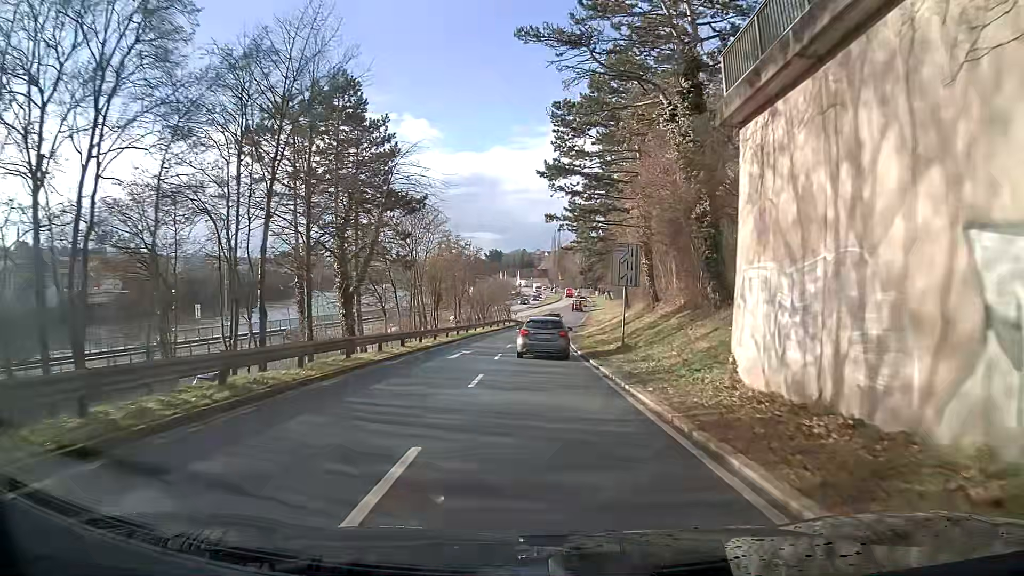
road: primary_link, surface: asphalt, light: Day
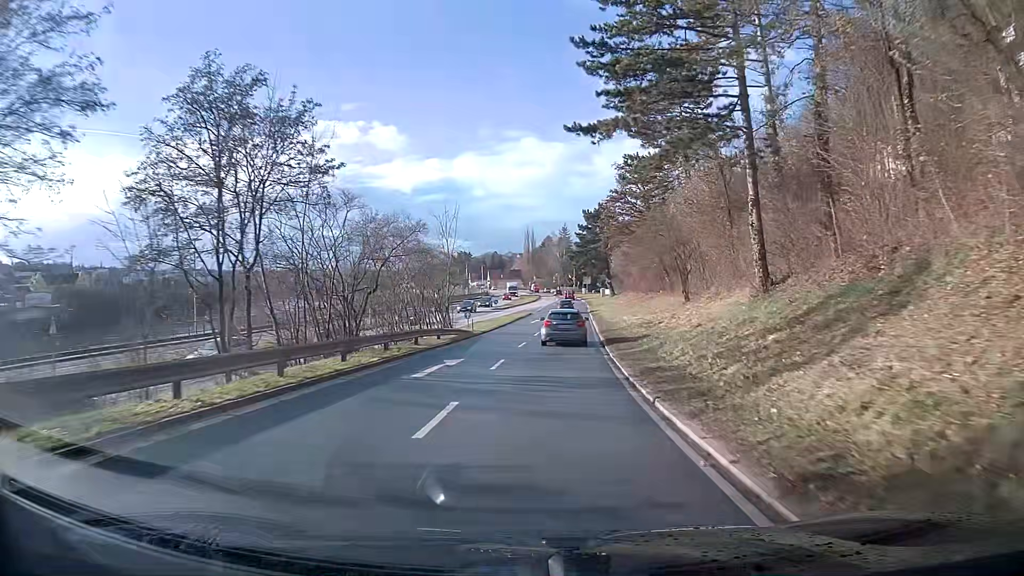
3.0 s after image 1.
(0.0, +41.6) m; +2°
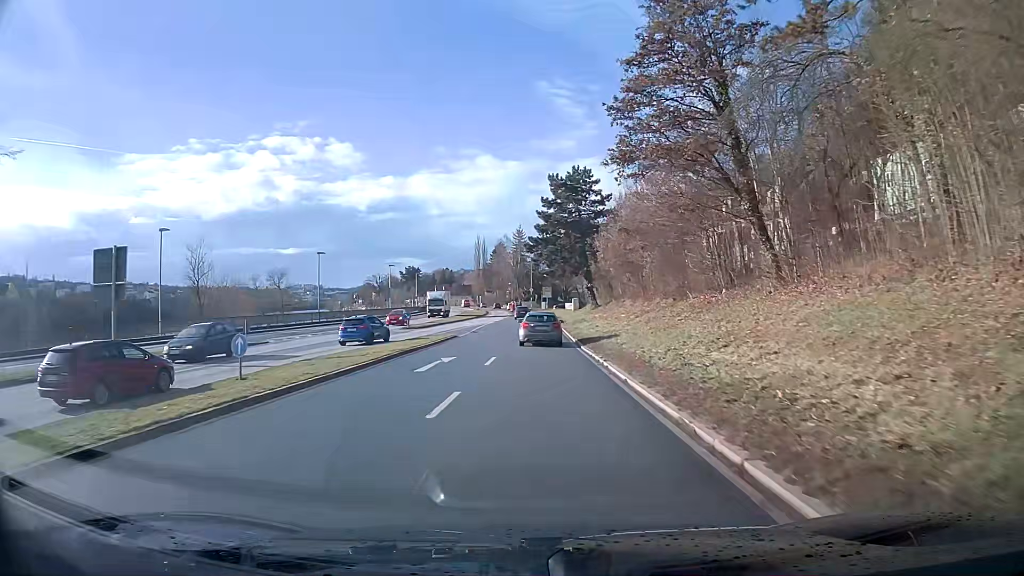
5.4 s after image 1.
(+1.2, +34.4) m; +3°
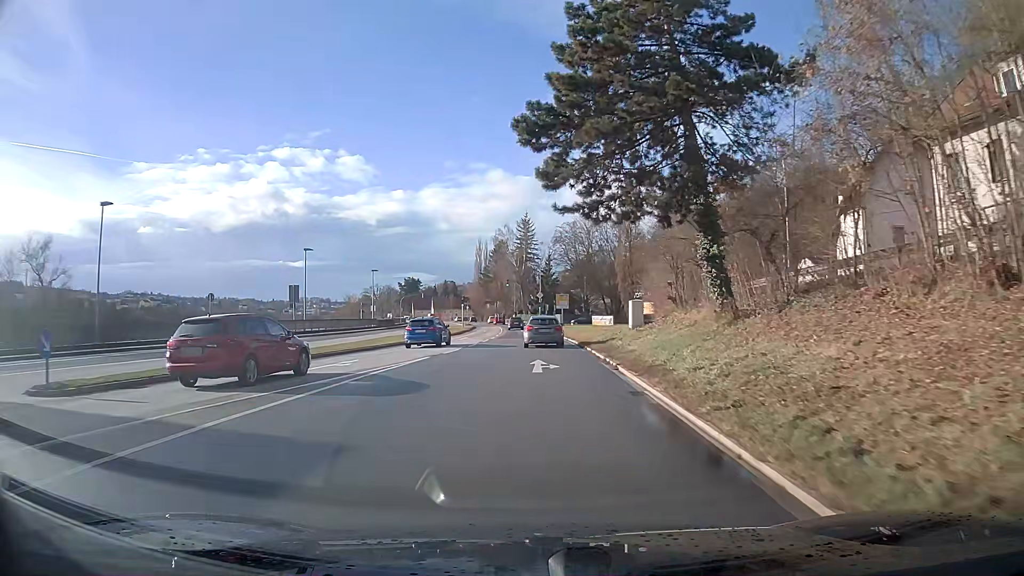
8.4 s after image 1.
(-0.1, +42.4) m; -1°
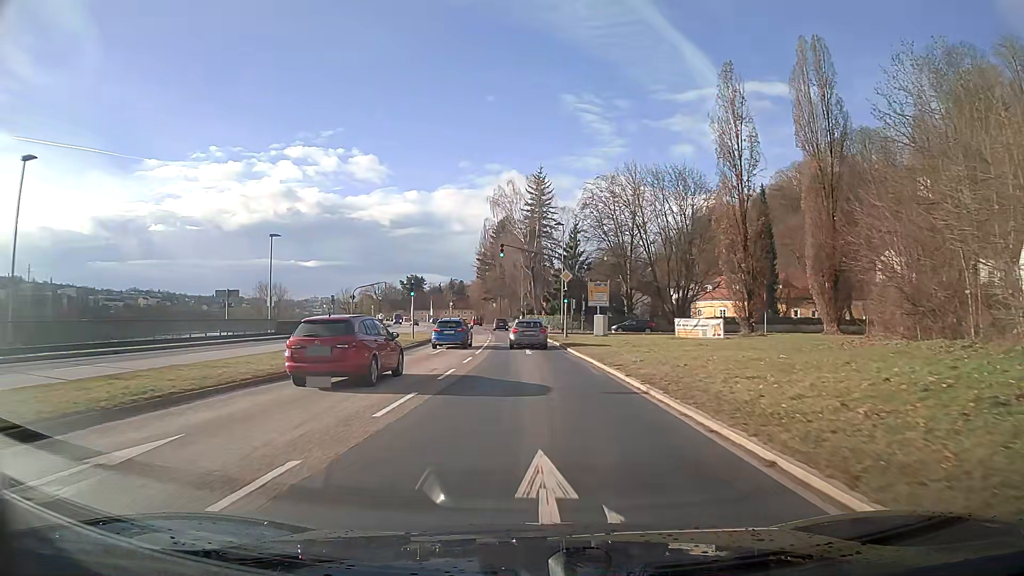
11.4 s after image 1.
(-0.5, +40.8) m; -1°
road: primary
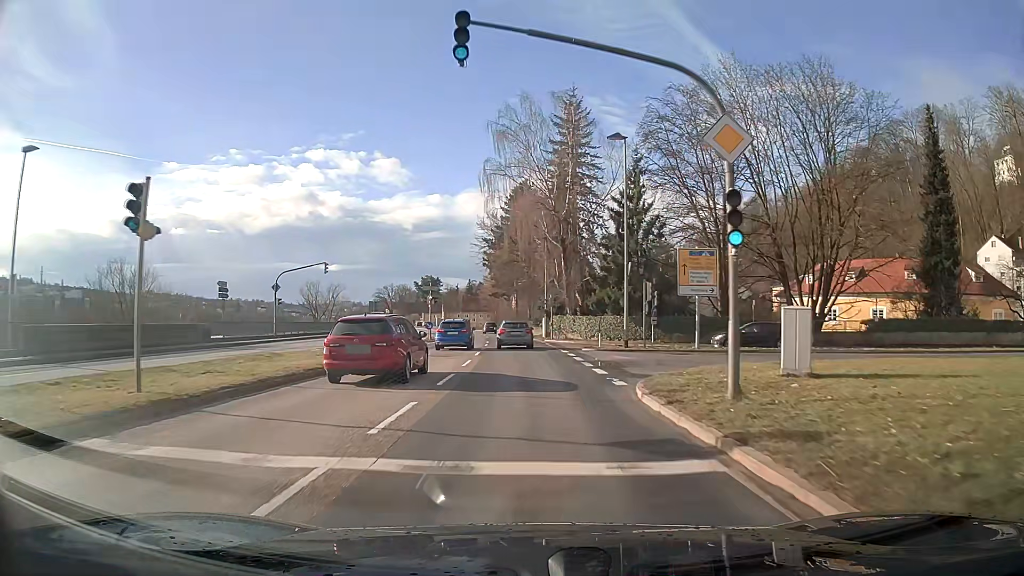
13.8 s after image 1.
(-0.5, +31.8) m; -2°
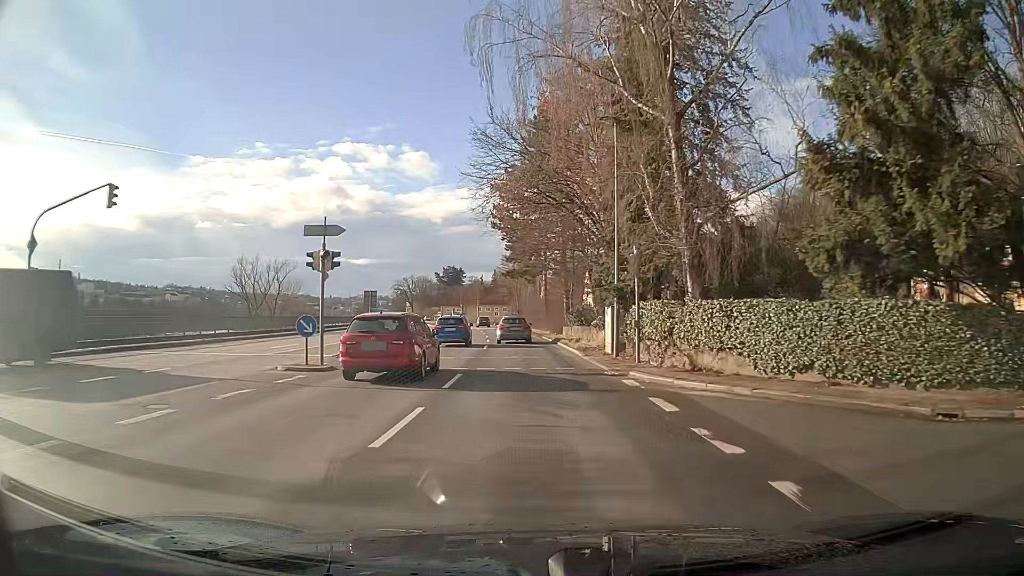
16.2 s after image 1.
(-0.6, +31.2) m; -2°
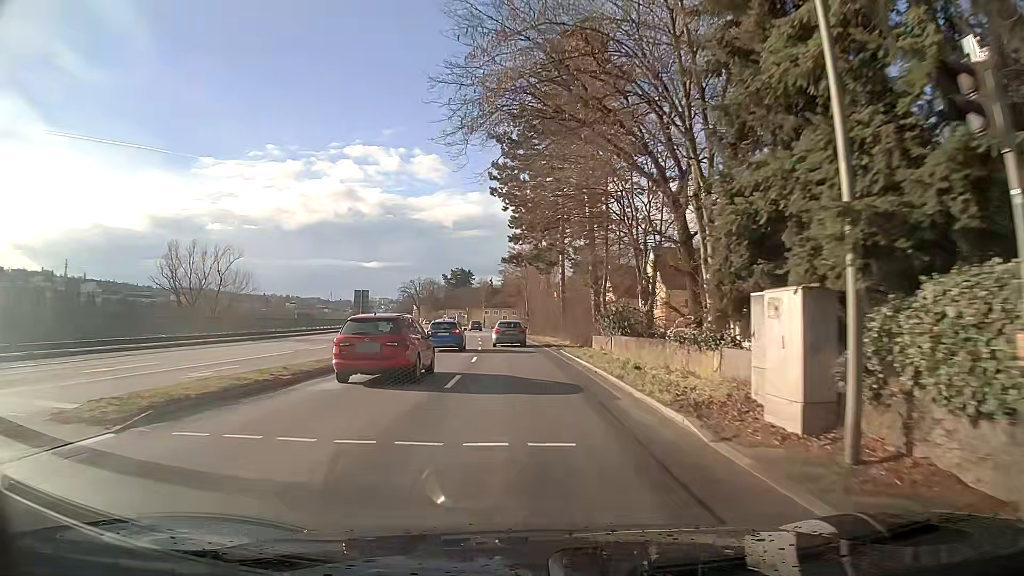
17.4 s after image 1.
(-0.1, +15.6) m; -1°
